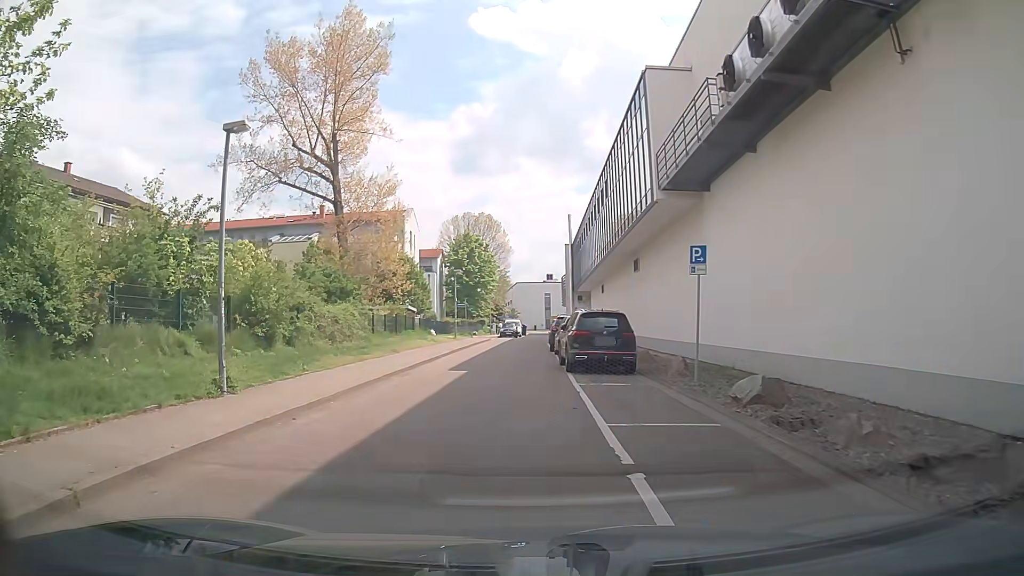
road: residential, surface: asphalt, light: Day
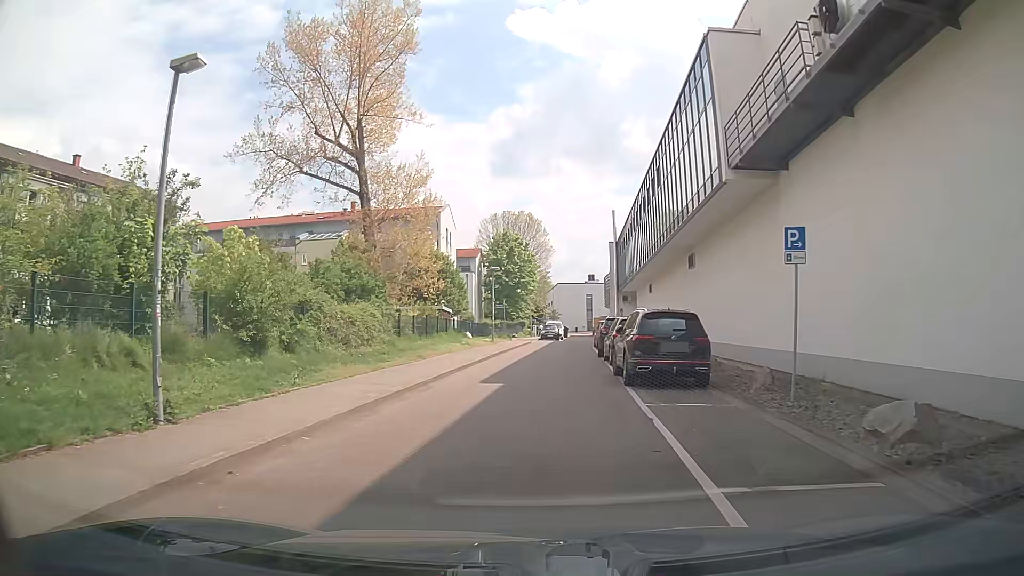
(0.0, +3.4) m; -1°
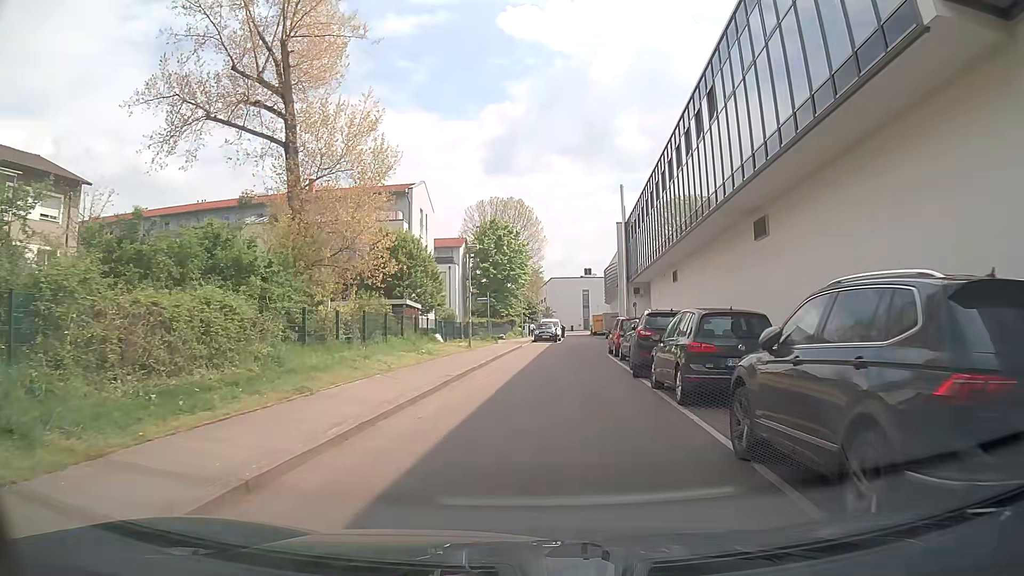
(0.0, +11.1) m; +2°
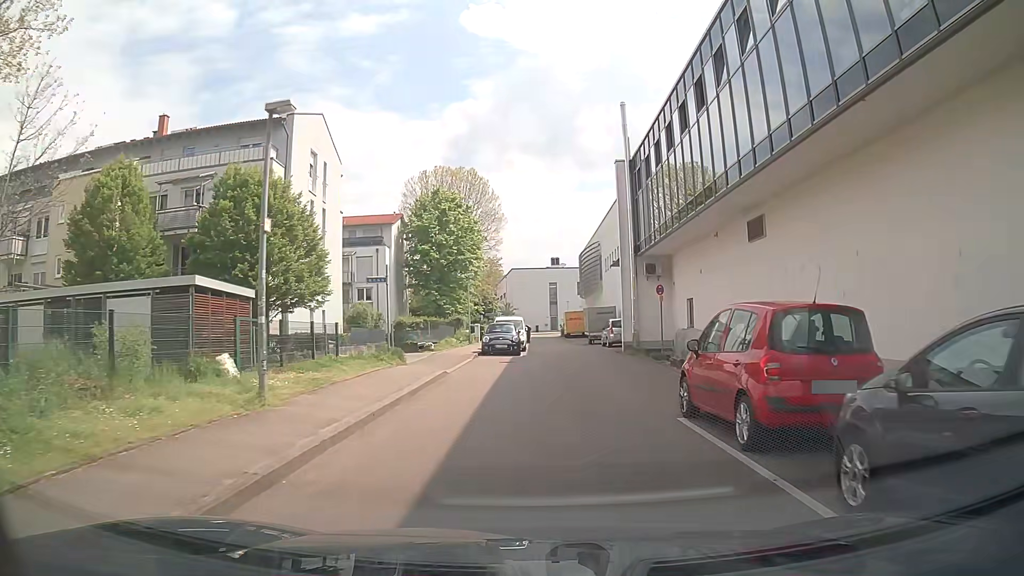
(+0.3, +19.9) m; +2°
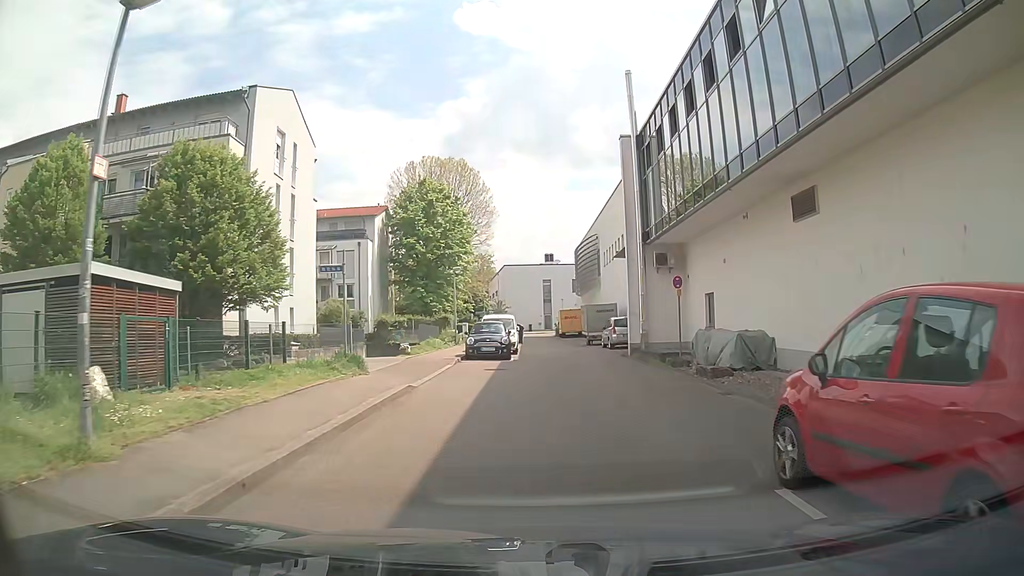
(+0.1, +4.2) m; 0°
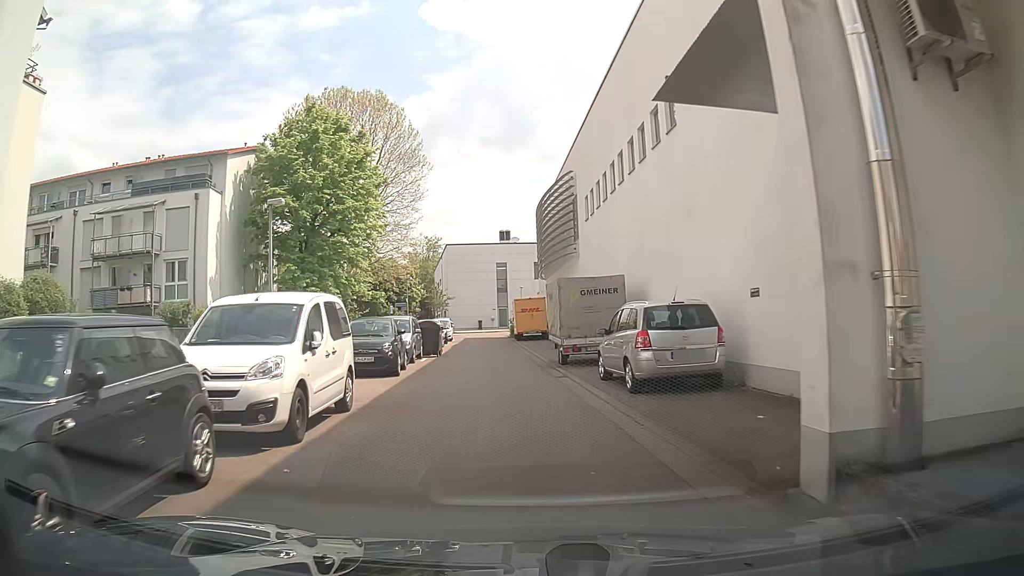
(+1.4, +22.4) m; +2°
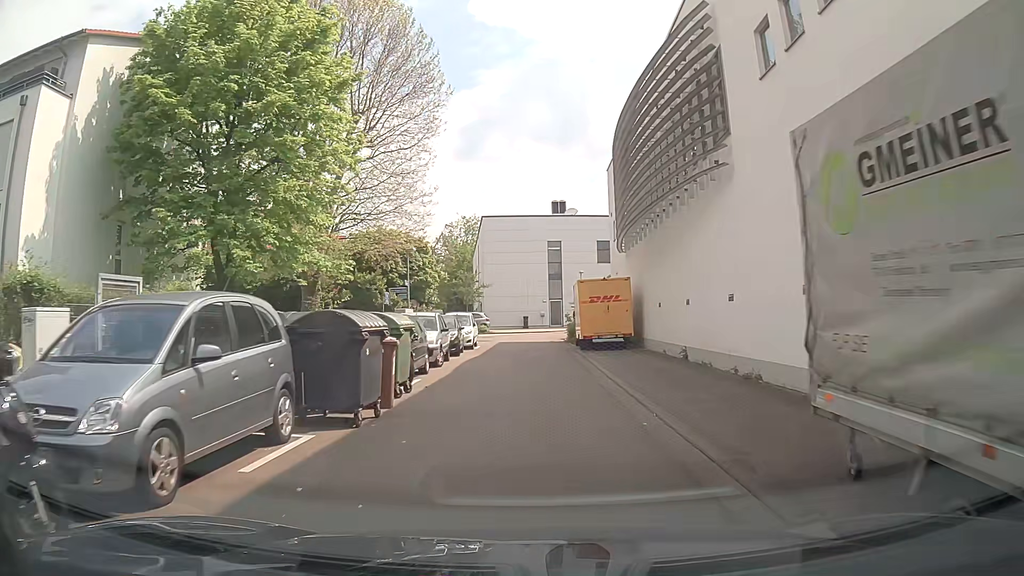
(-0.4, +18.5) m; -3°
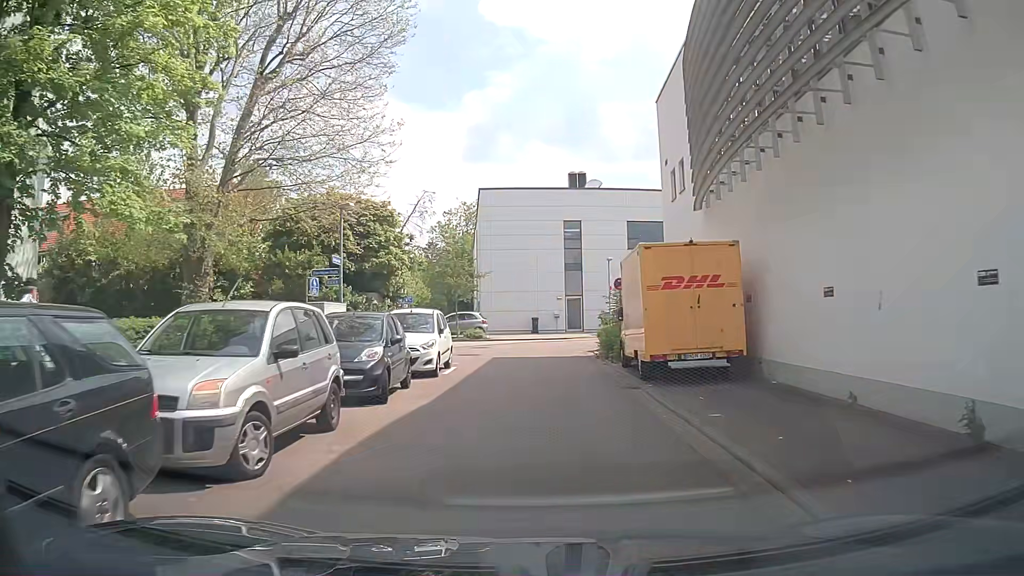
(0.0, +13.3) m; 0°
